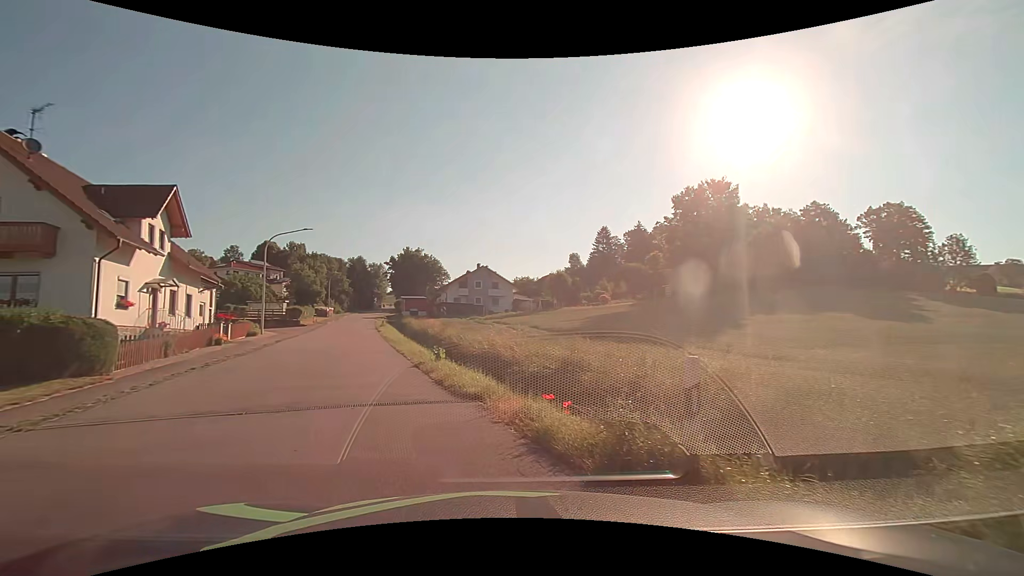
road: tertiary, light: Day
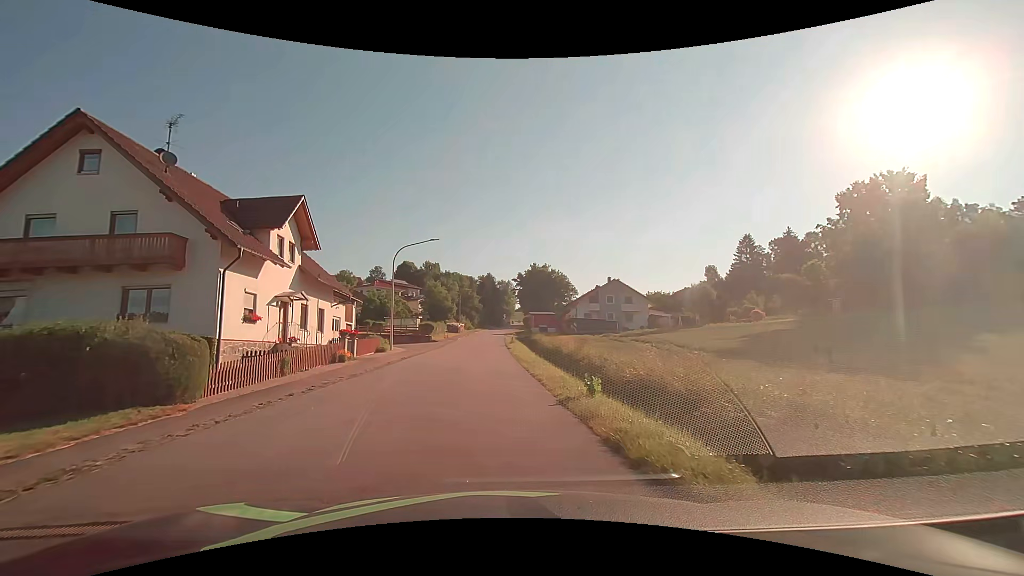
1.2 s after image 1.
(-0.7, +4.5) m; -14°
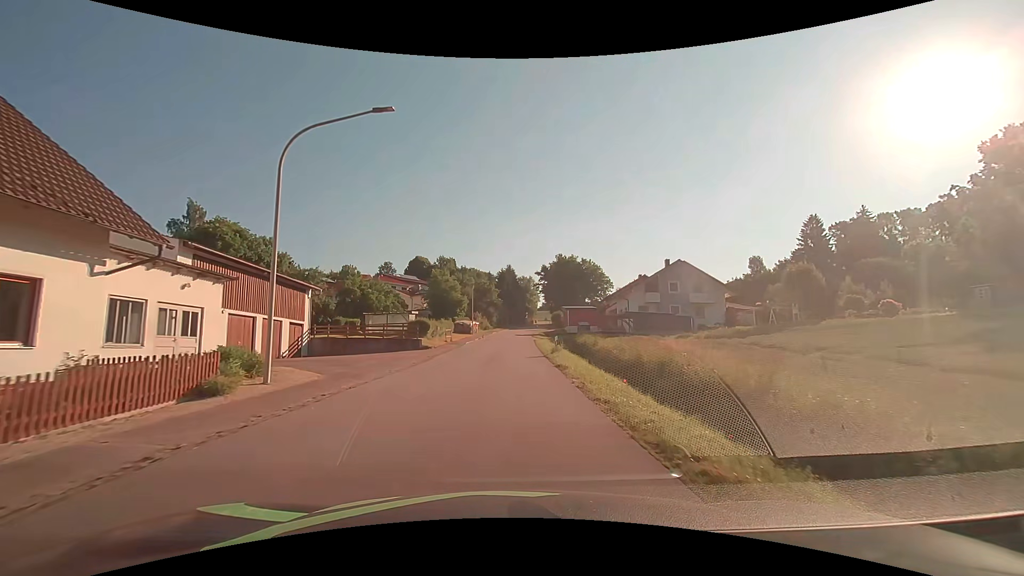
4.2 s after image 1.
(-1.0, +20.8) m; -2°
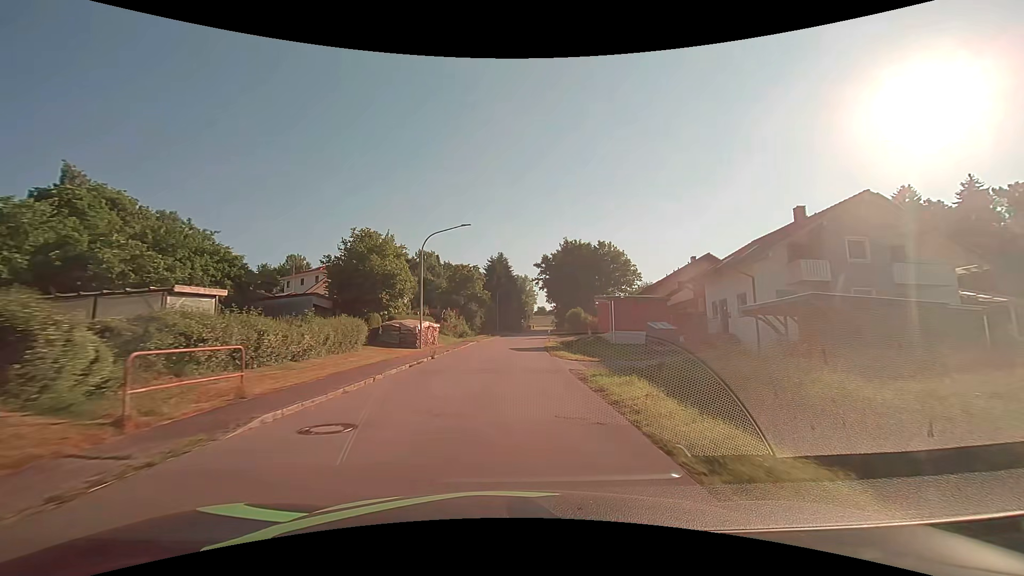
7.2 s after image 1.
(+0.1, +33.0) m; +1°
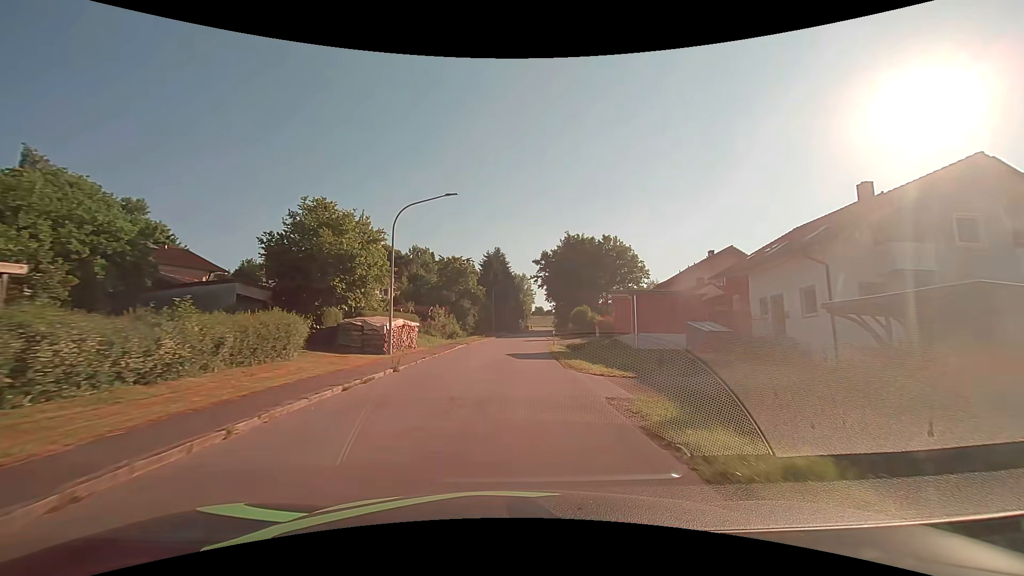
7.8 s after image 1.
(0.0, +6.8) m; 0°
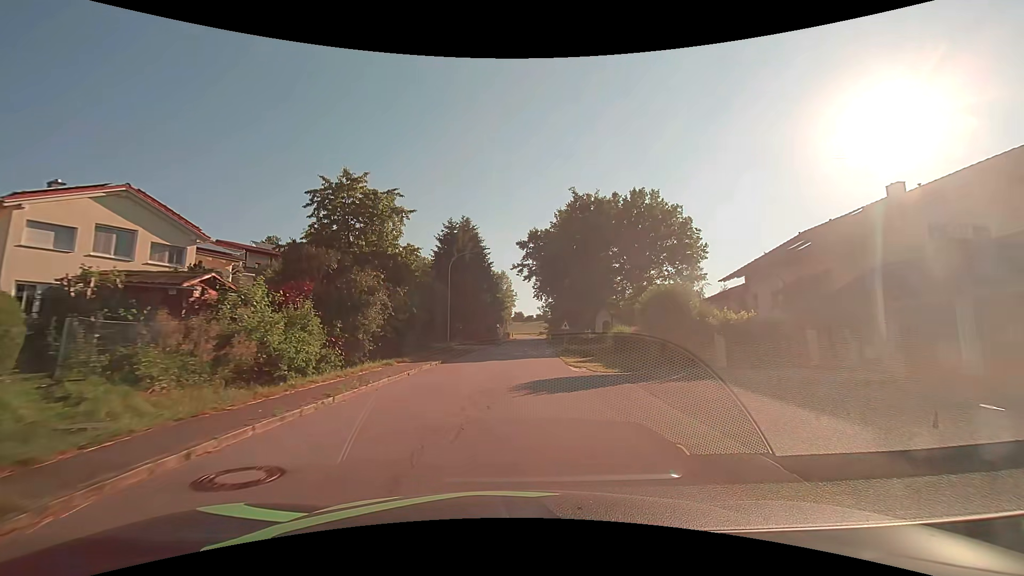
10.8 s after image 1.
(+0.7, +32.8) m; +3°
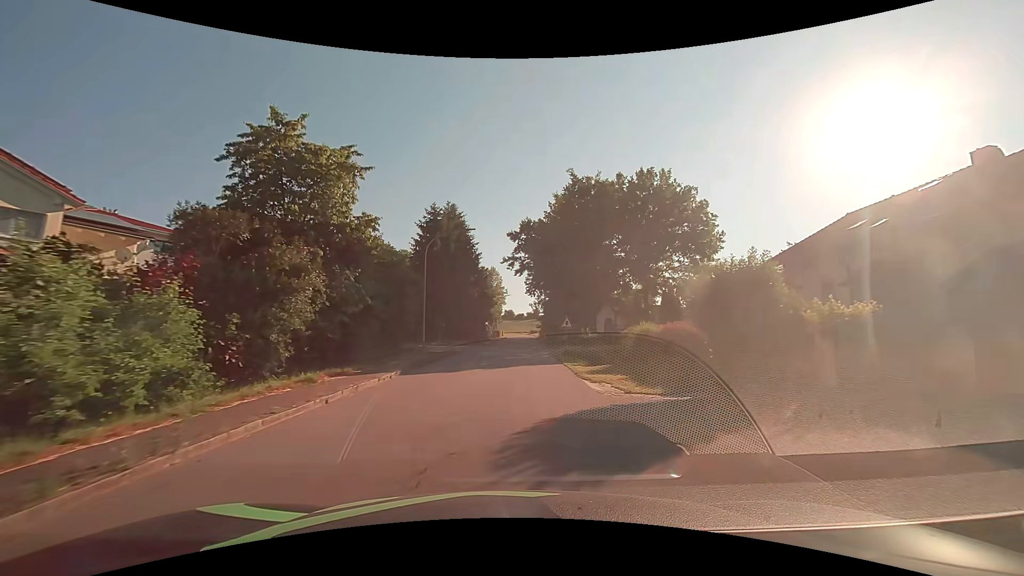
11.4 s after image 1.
(0.0, +6.6) m; +1°
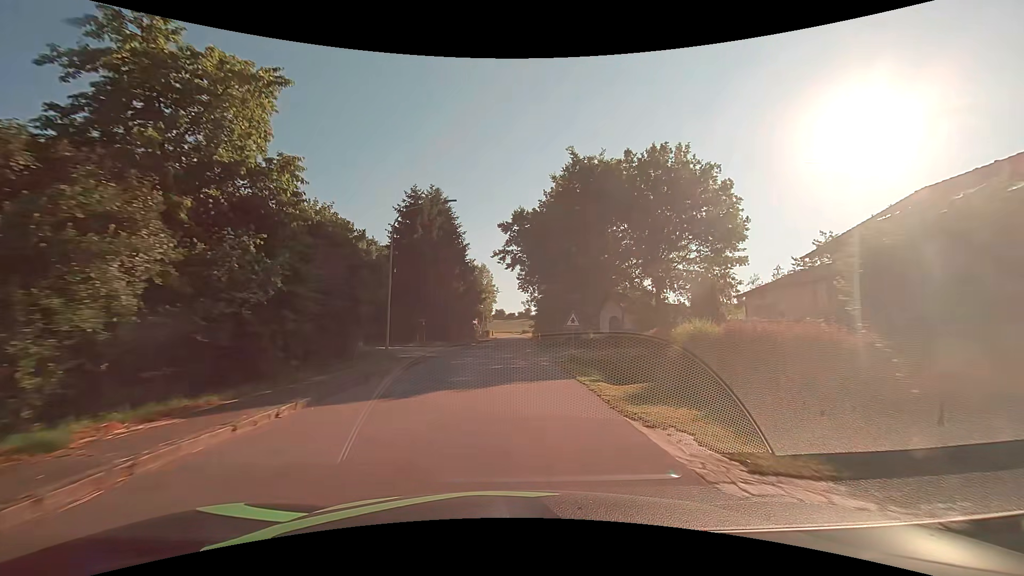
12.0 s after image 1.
(0.0, +6.6) m; +1°
